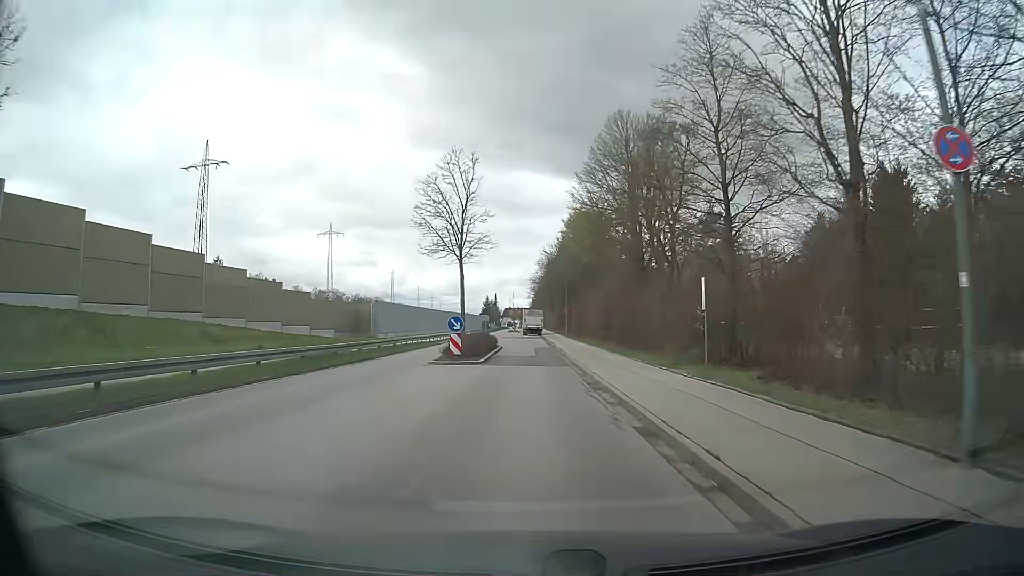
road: tertiary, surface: asphalt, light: Day
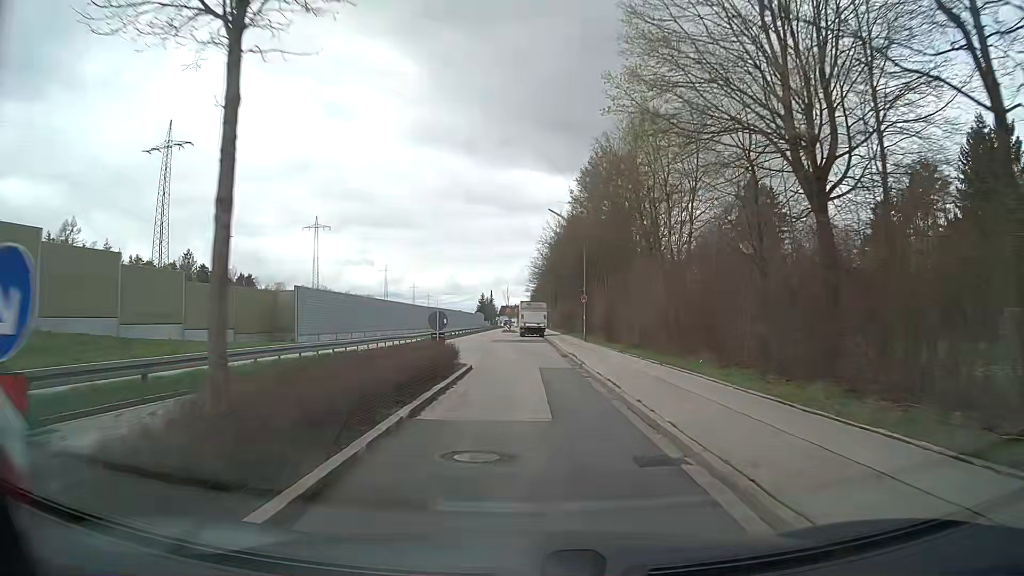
(-0.1, +22.3) m; 0°
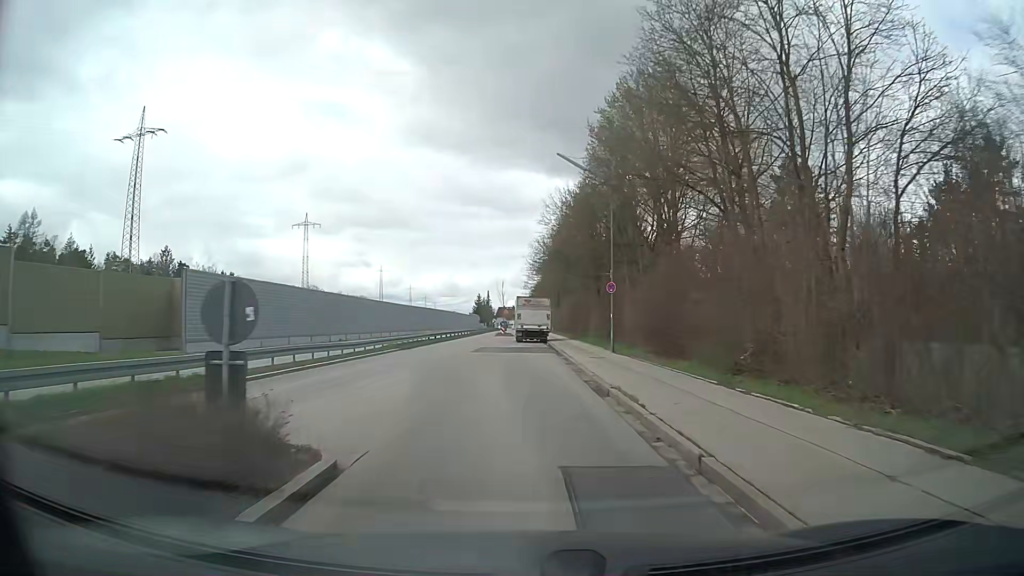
(0.0, +14.5) m; +1°
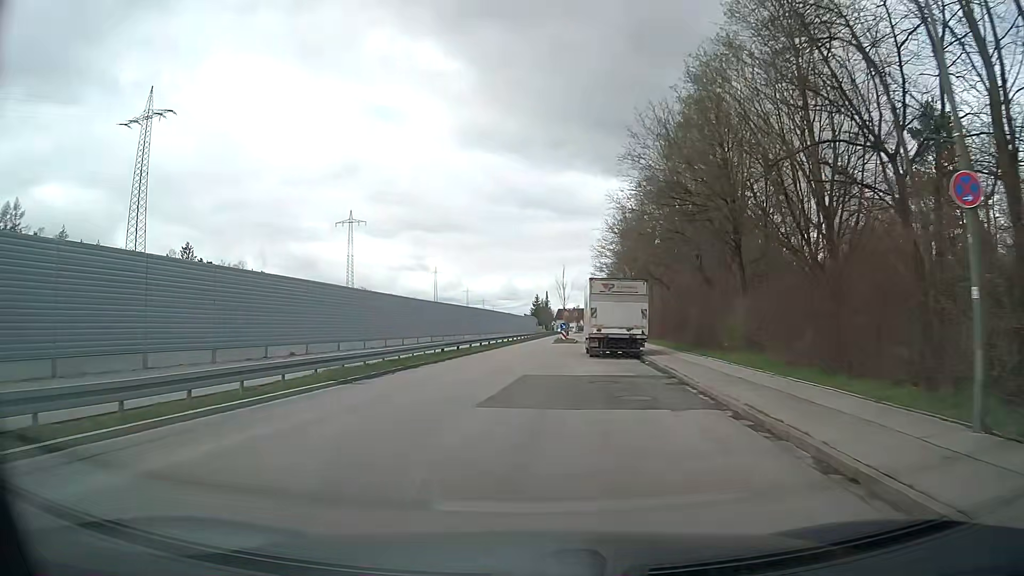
(-0.9, +21.4) m; -5°
(0, +10) (0, +20) (0, +30) (+1, +40) (+3, +50) (+5, +59) (+6, +69) (+7, +79) (+8, +89) (+9, +99) m
